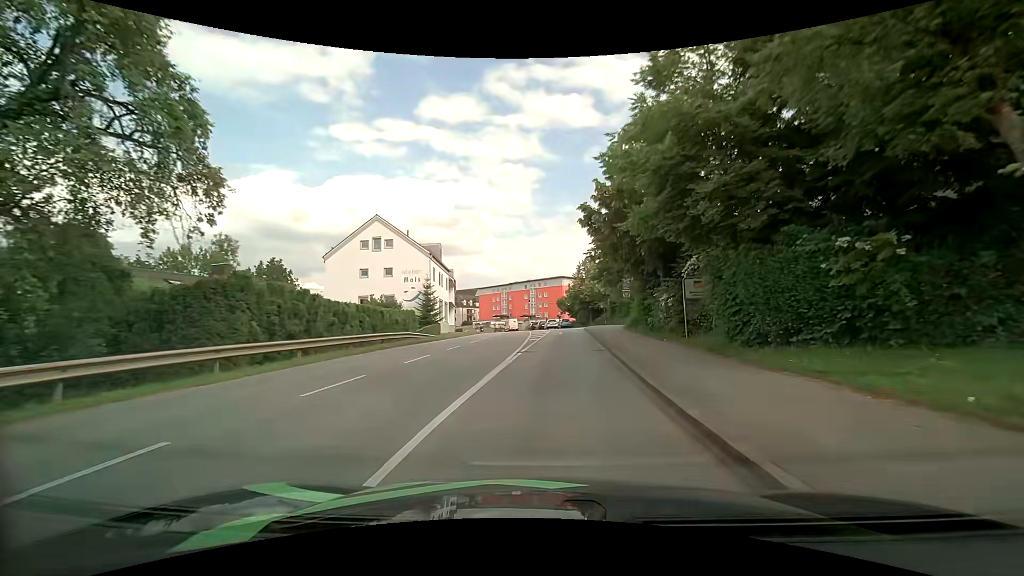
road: tertiary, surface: asphalt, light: Day
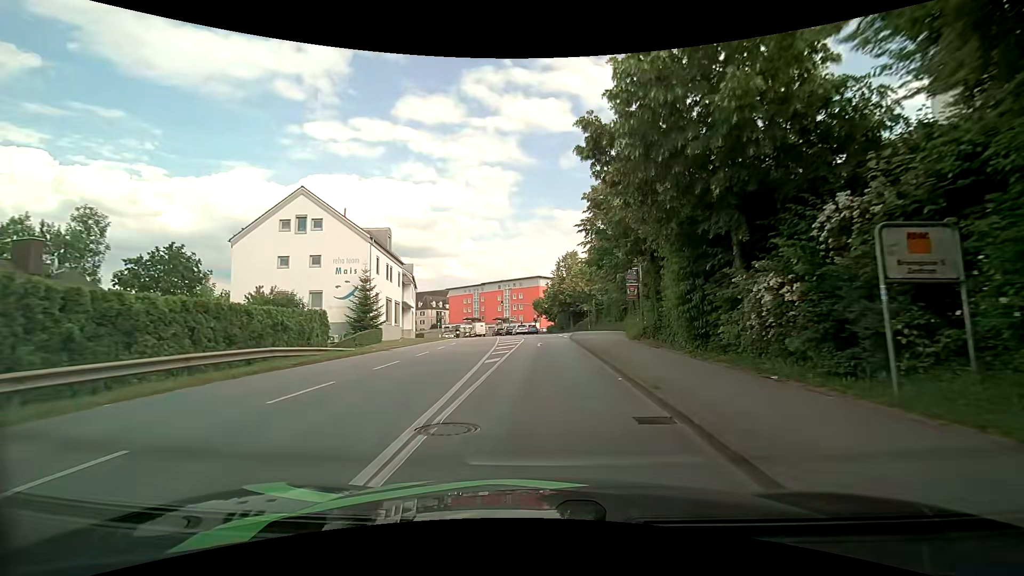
(+0.4, +12.0) m; +3°
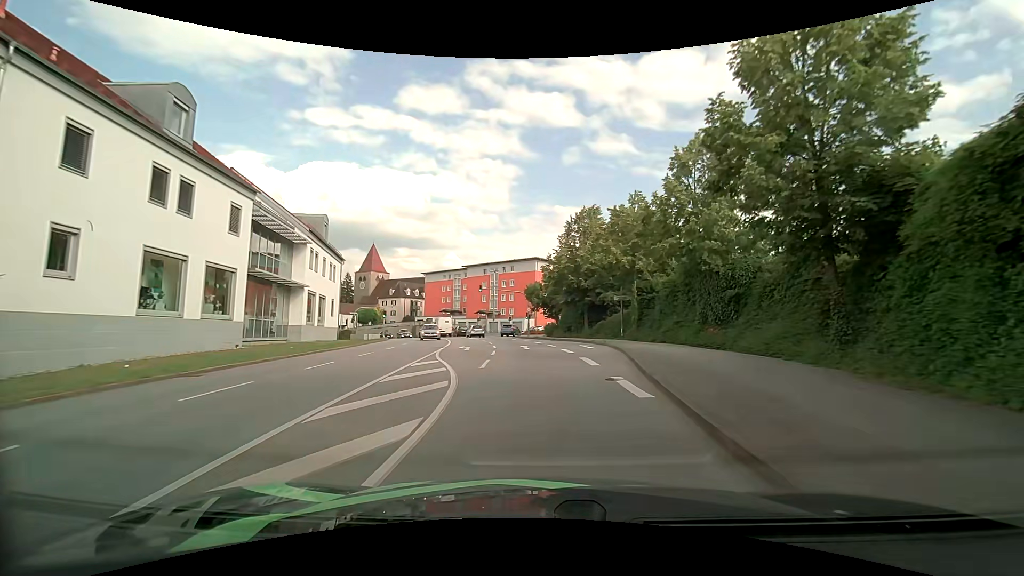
(+0.4, +29.6) m; +1°
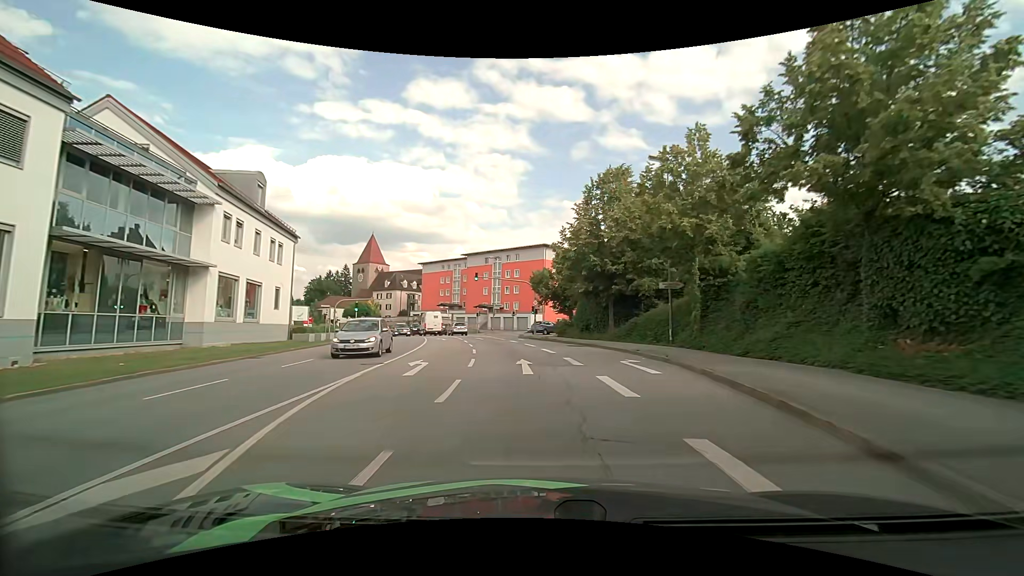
(-0.1, +11.8) m; -1°
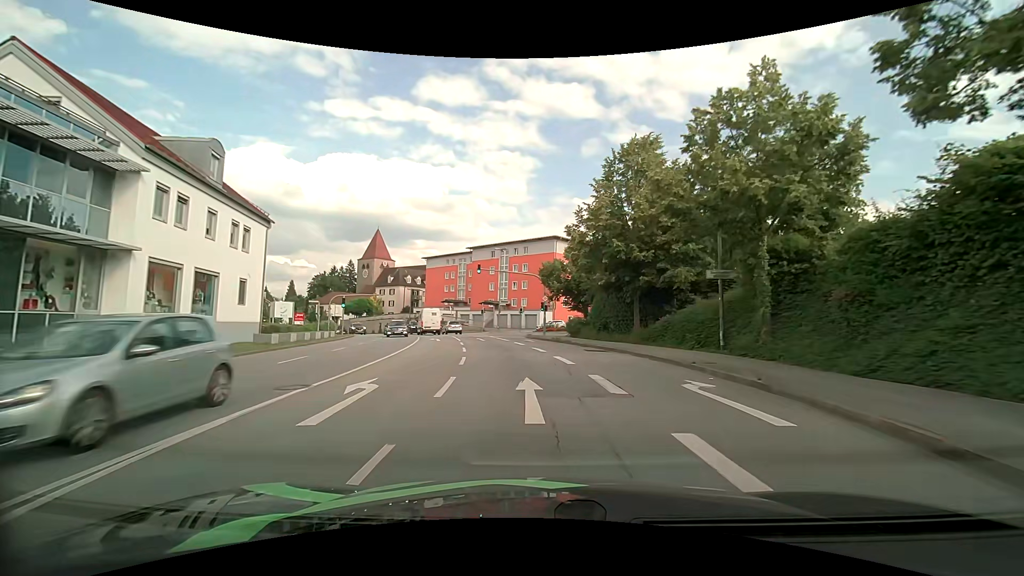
(0.0, +5.7) m; -1°
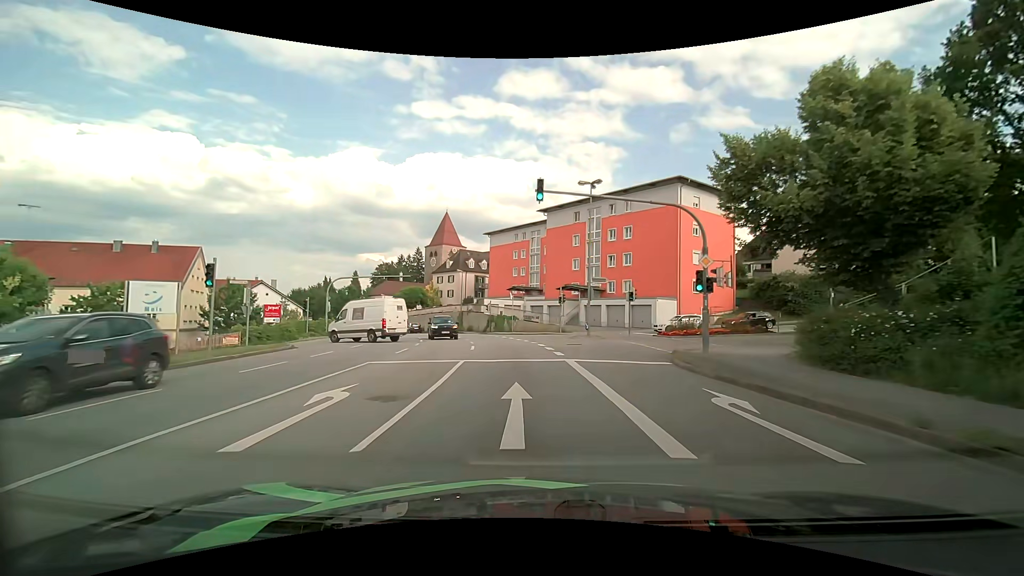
(-2.1, +27.5) m; -10°
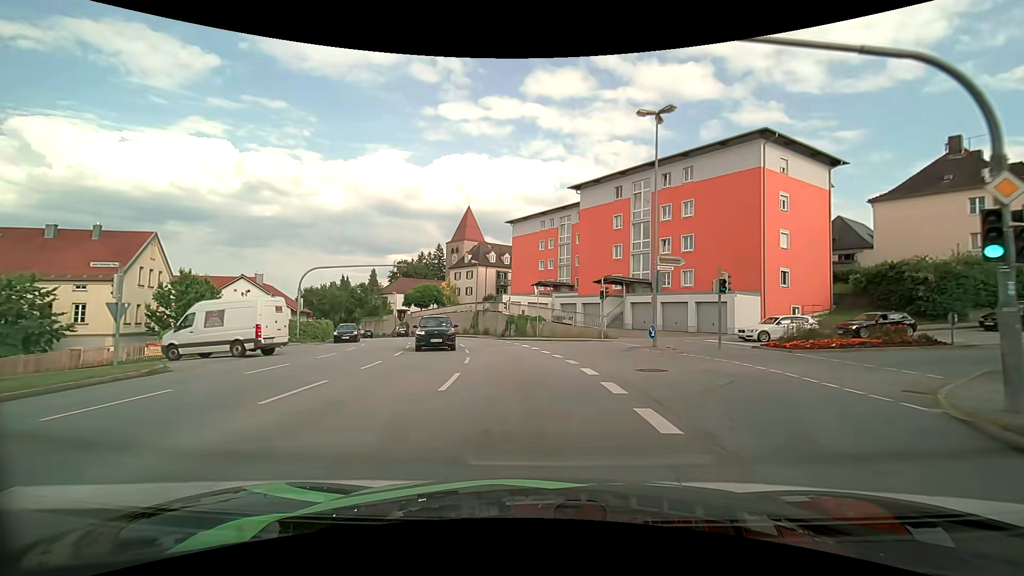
(-0.4, +11.2) m; -3°
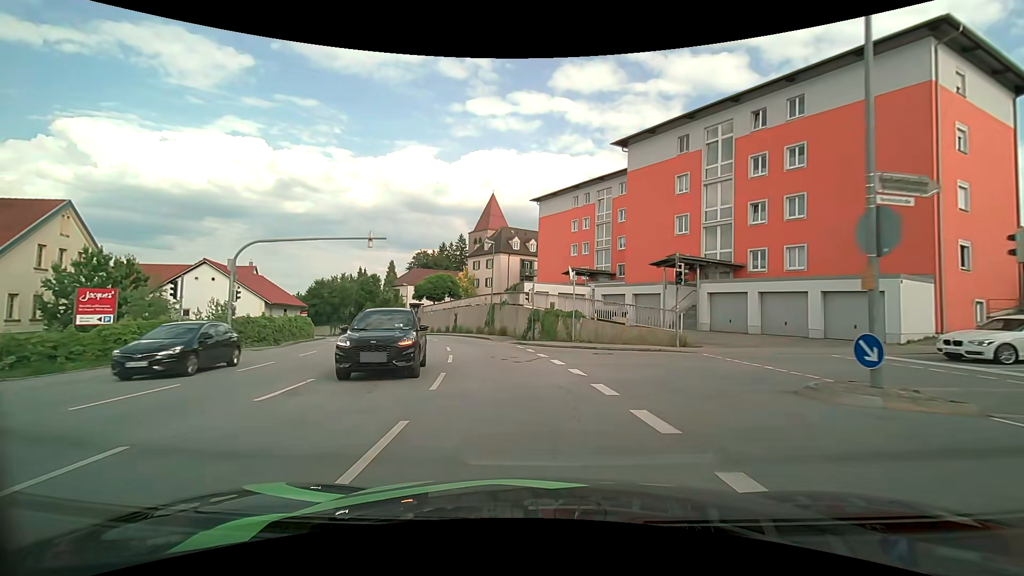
(-0.3, +11.8) m; -3°
(0, +10) (-2, +20) (-4, +30) (-7, +39) (-10, +49) (-14, +58) (-18, +67) (-23, +75) (-29, +84) (-35, +91) m
